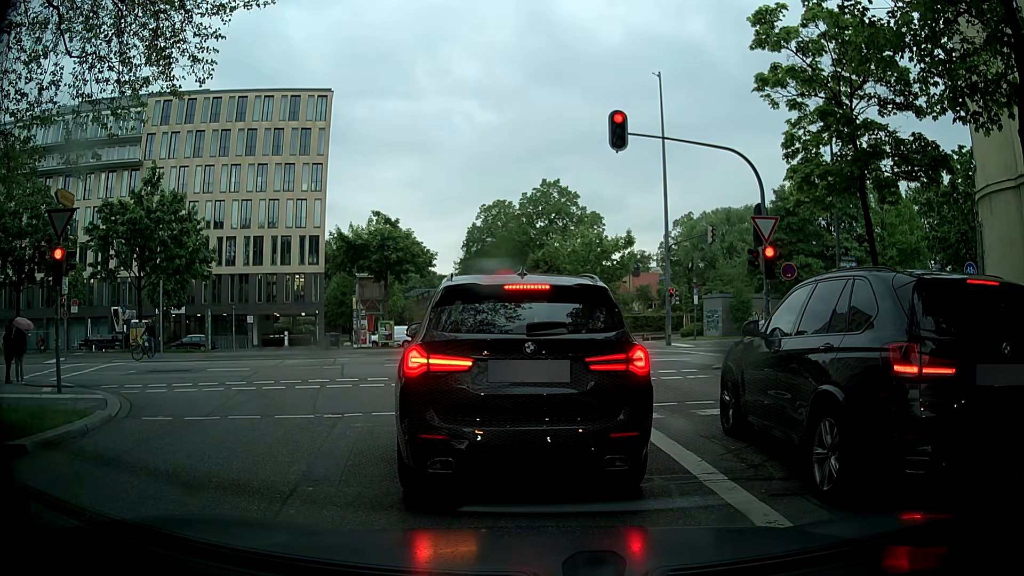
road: tertiary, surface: asphalt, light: Day
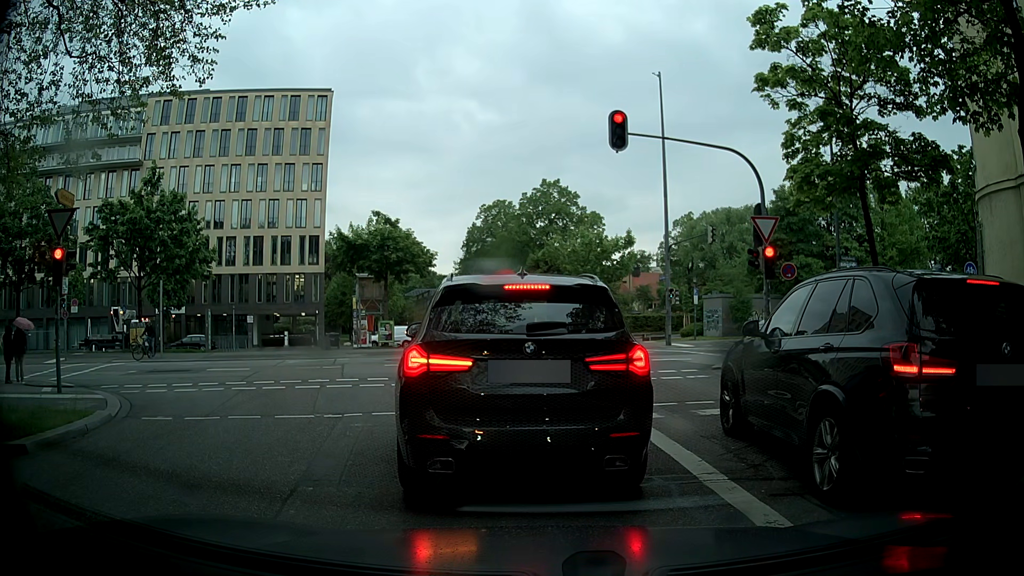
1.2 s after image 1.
(0.0, 0.0) m; 0°
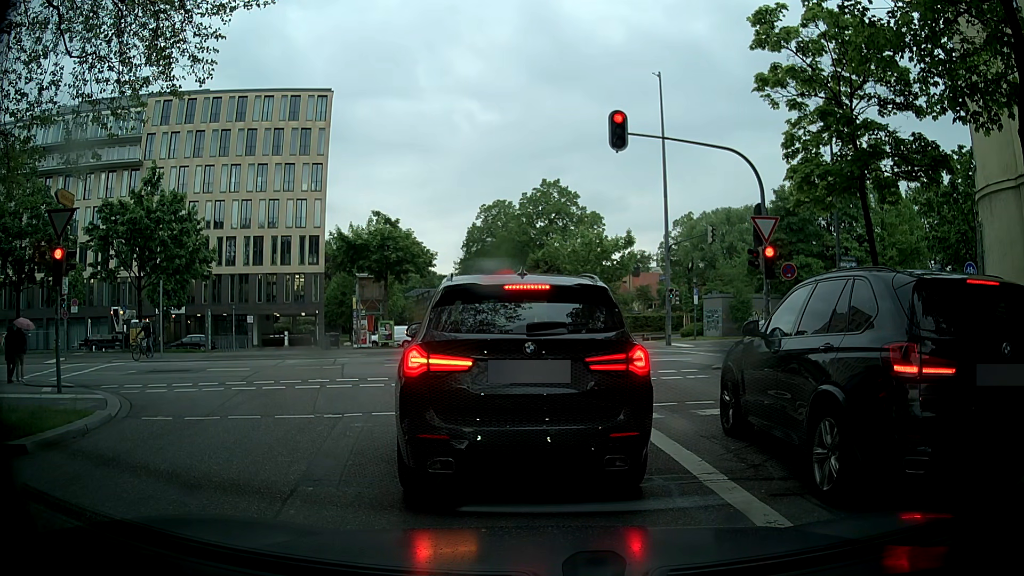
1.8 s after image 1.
(0.0, 0.0) m; 0°
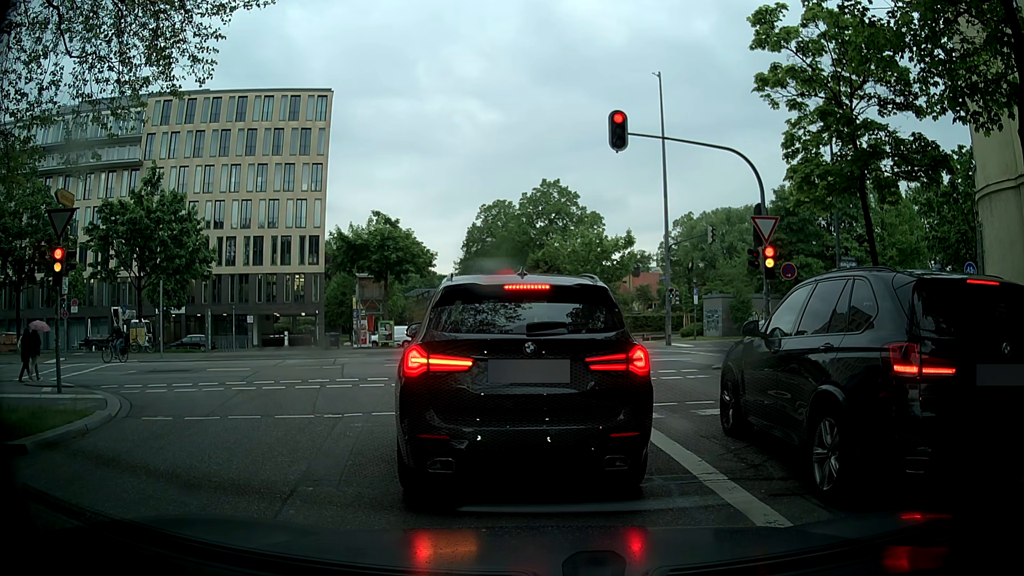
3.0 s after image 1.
(0.0, 0.0) m; 0°
